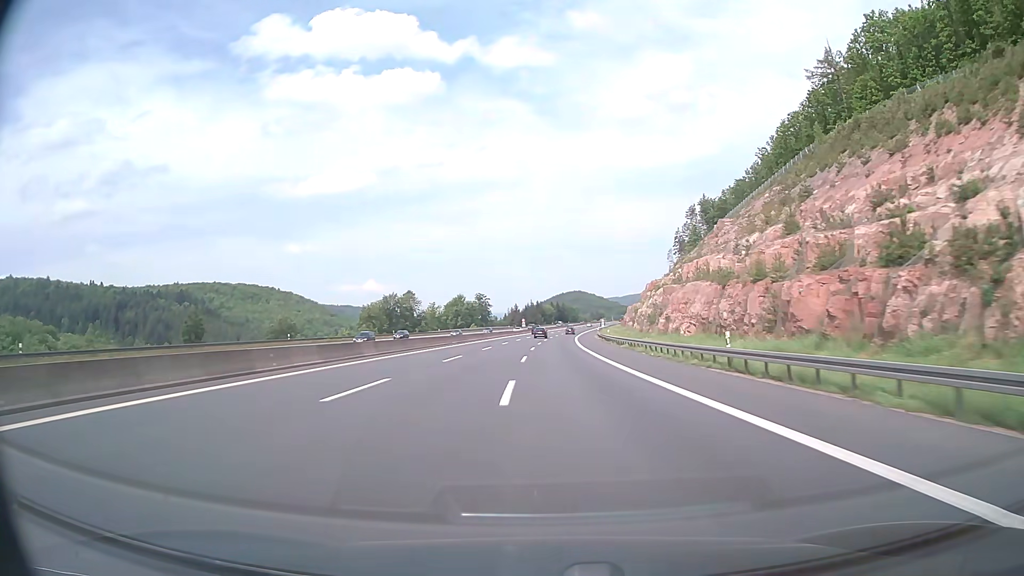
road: motorway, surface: asphalt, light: Day
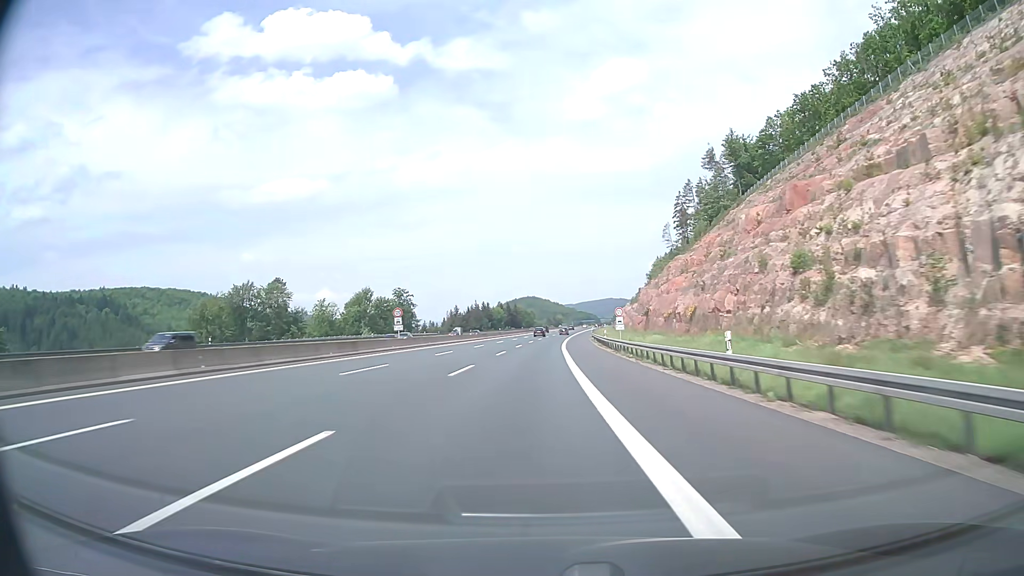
(+3.7, +99.1) m; +4°
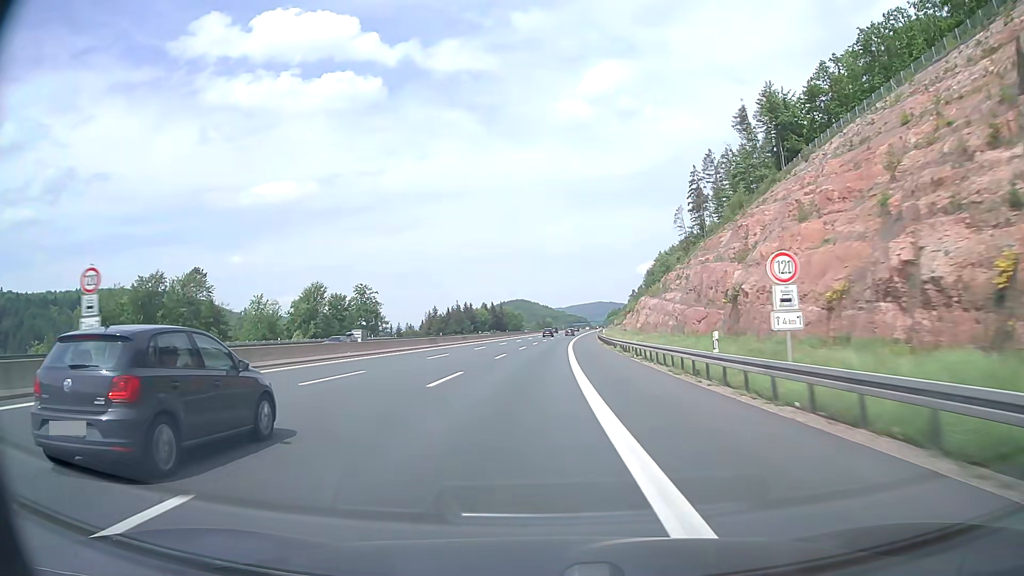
(+0.3, +39.5) m; +1°
(0, +10) (0, +20) (0, +30) (0, +40) (0, +50) (+1, +60) (+1, +70) (+1, +80) (+2, +90) (+2, +100) m
